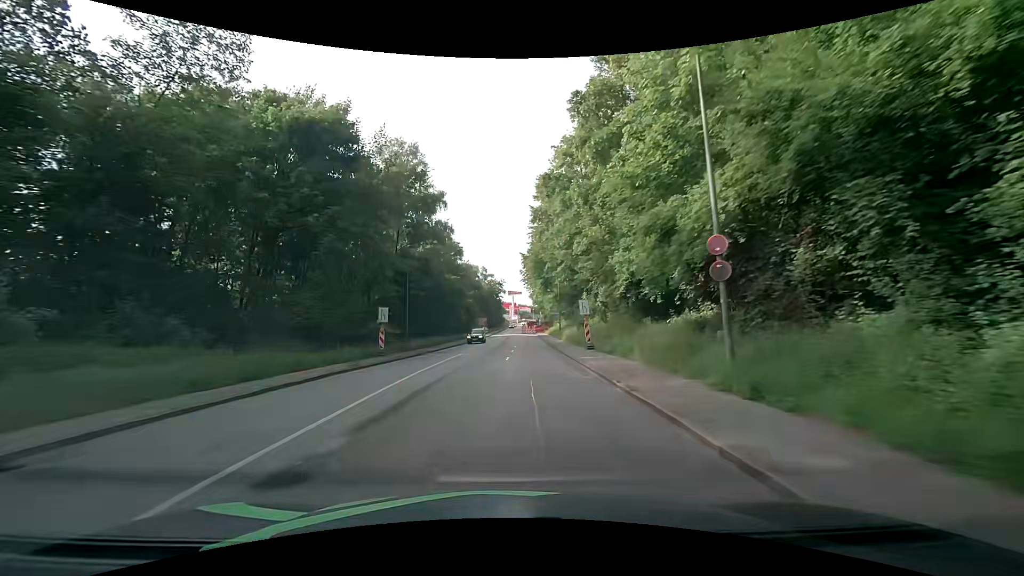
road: tertiary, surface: asphalt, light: Day
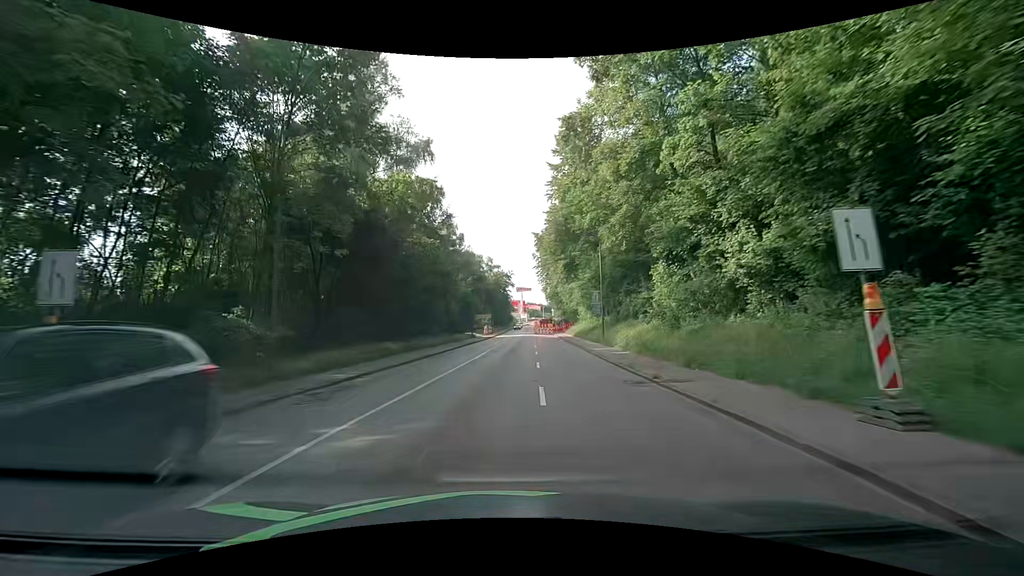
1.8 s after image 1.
(-0.4, +22.8) m; -1°
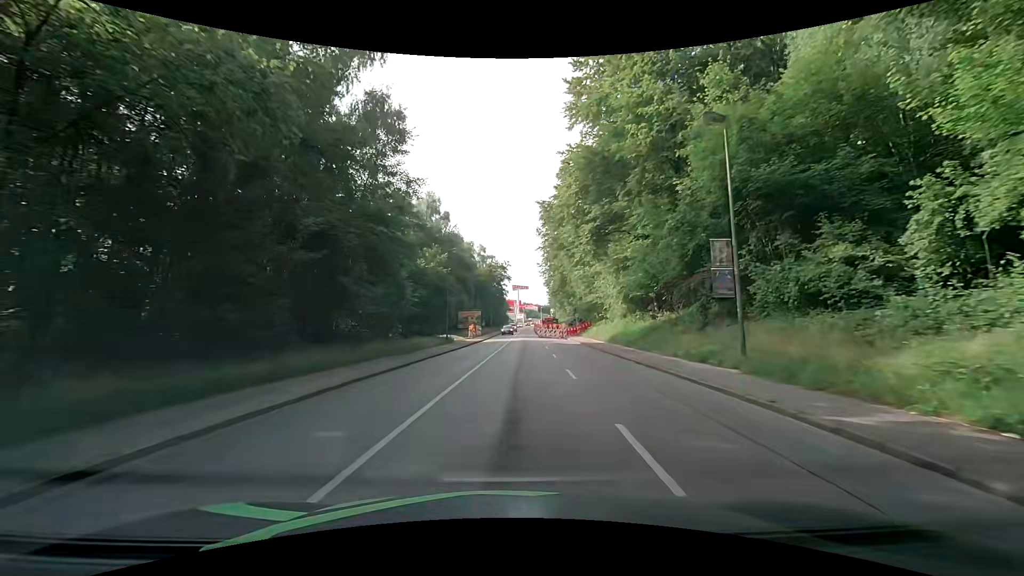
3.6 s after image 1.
(+0.1, +22.8) m; +1°
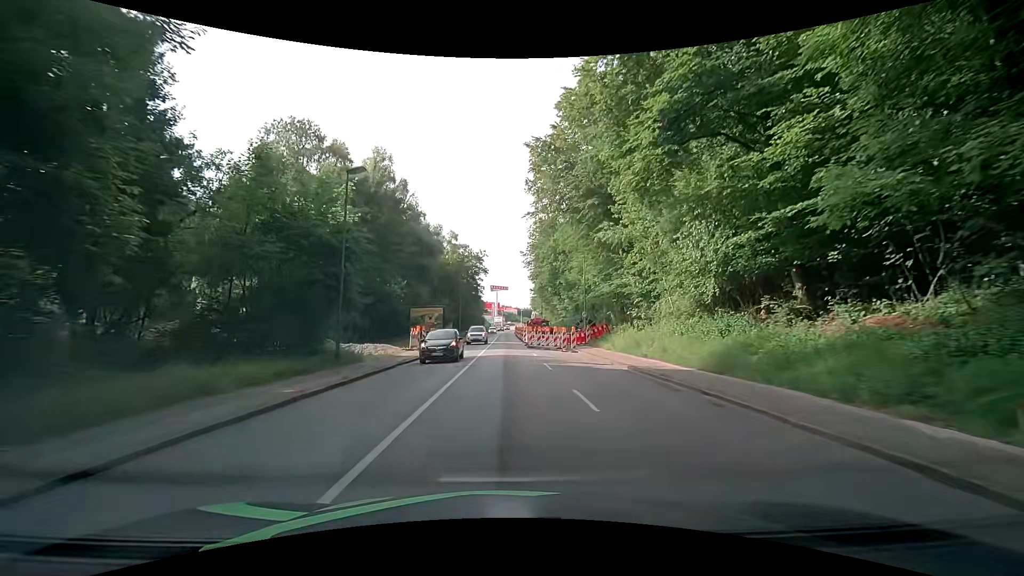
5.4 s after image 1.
(+0.5, +22.7) m; +3°
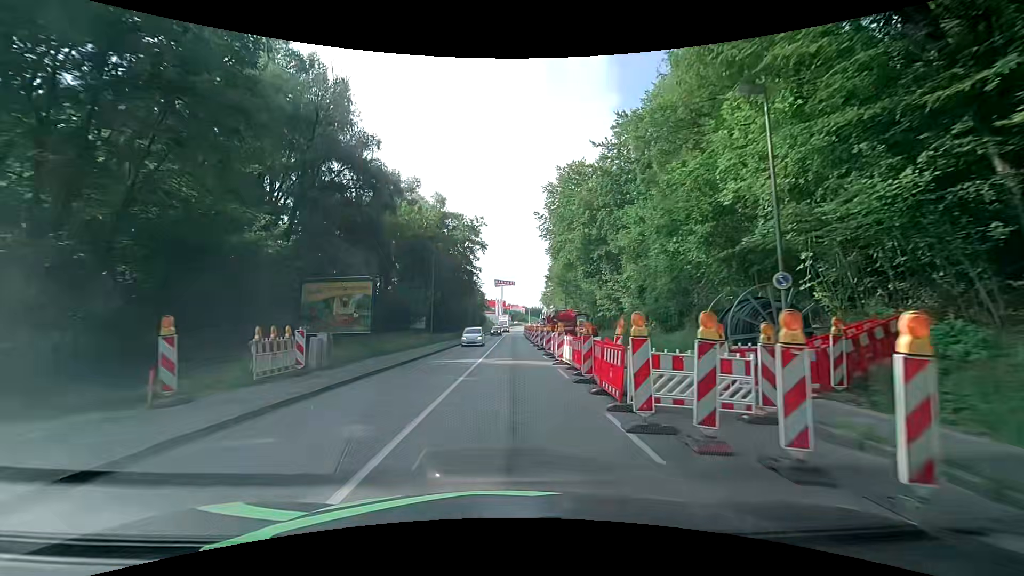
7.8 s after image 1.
(-0.2, +30.4) m; -1°
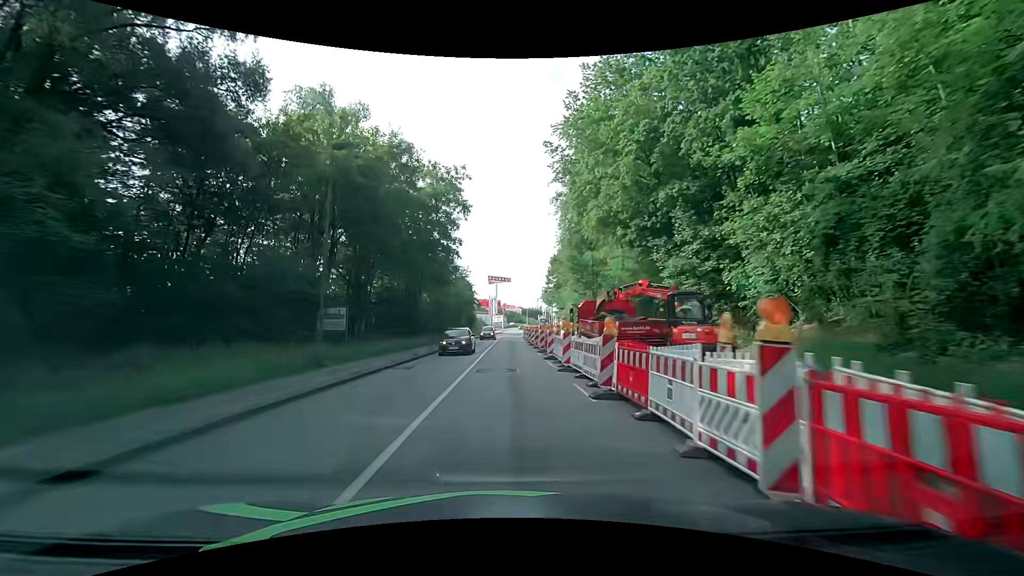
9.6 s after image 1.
(+0.2, +22.8) m; 0°
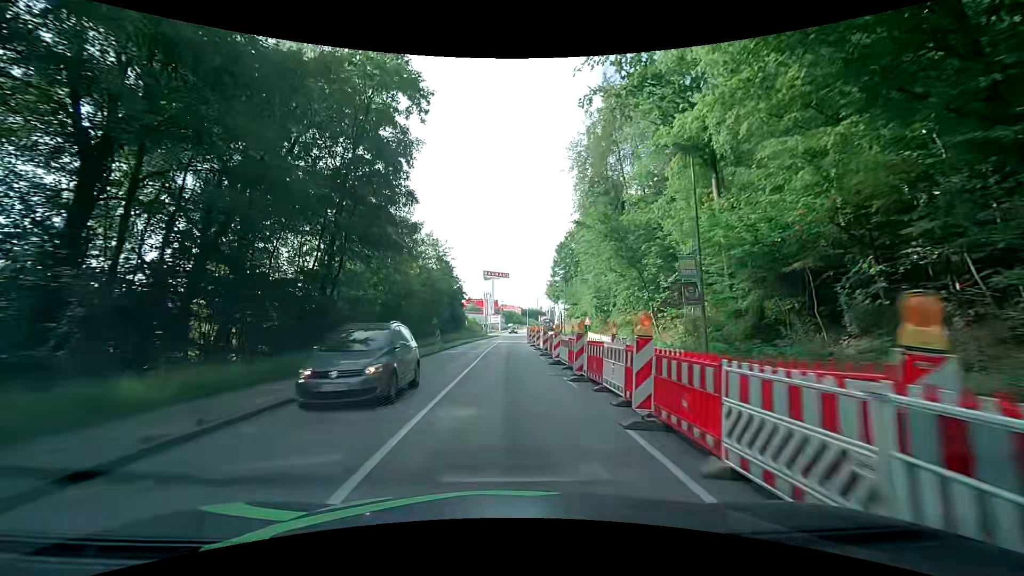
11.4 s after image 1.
(+0.1, +22.8) m; +1°
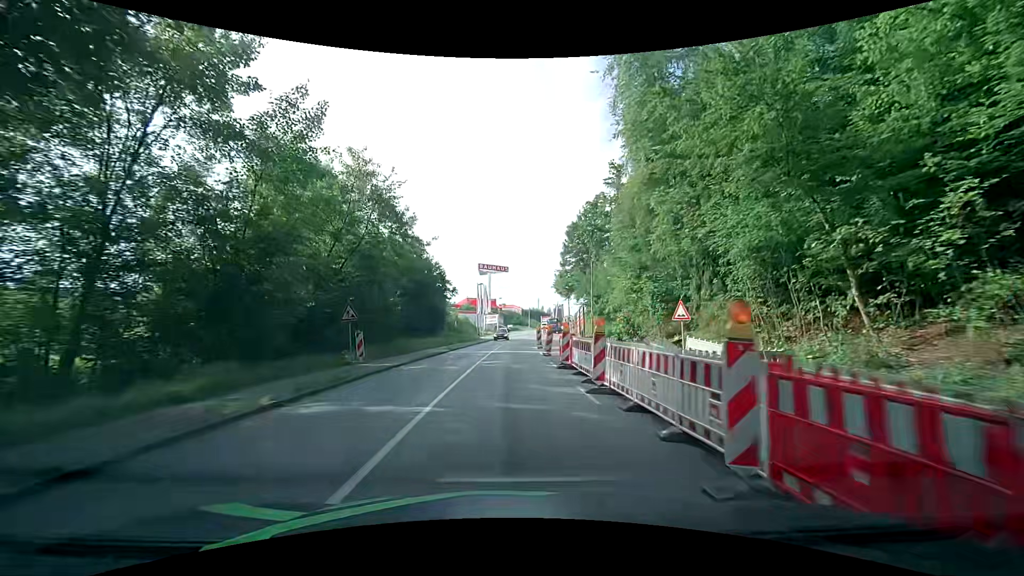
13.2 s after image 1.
(-0.3, +22.8) m; -1°
(0, +10) (0, +20) (0, +30) (+1, +40) (+1, +50) (+1, +60) (+2, +70) (+3, +80) (+4, +90) (+5, +100) m
